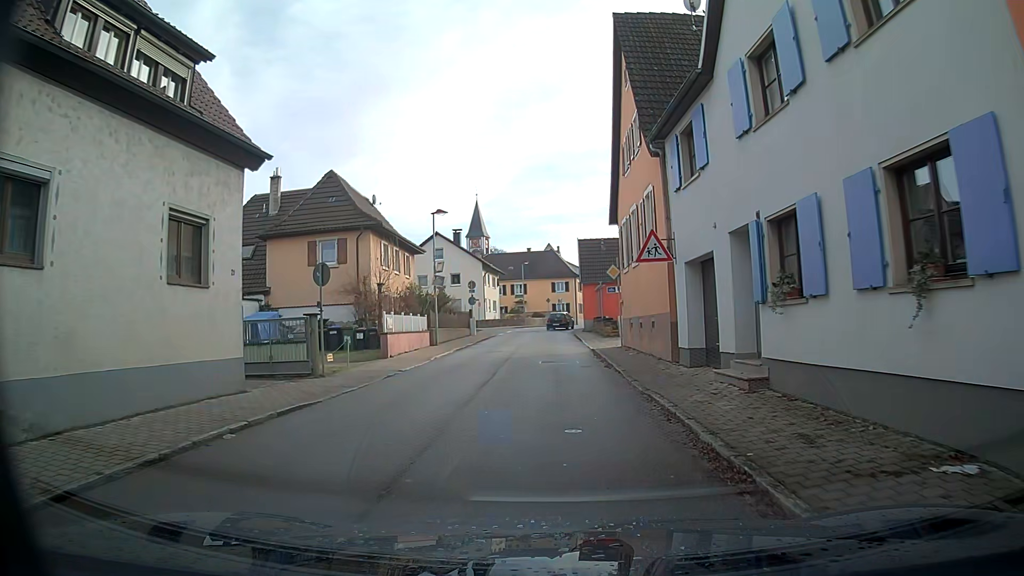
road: secondary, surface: asphalt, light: Day
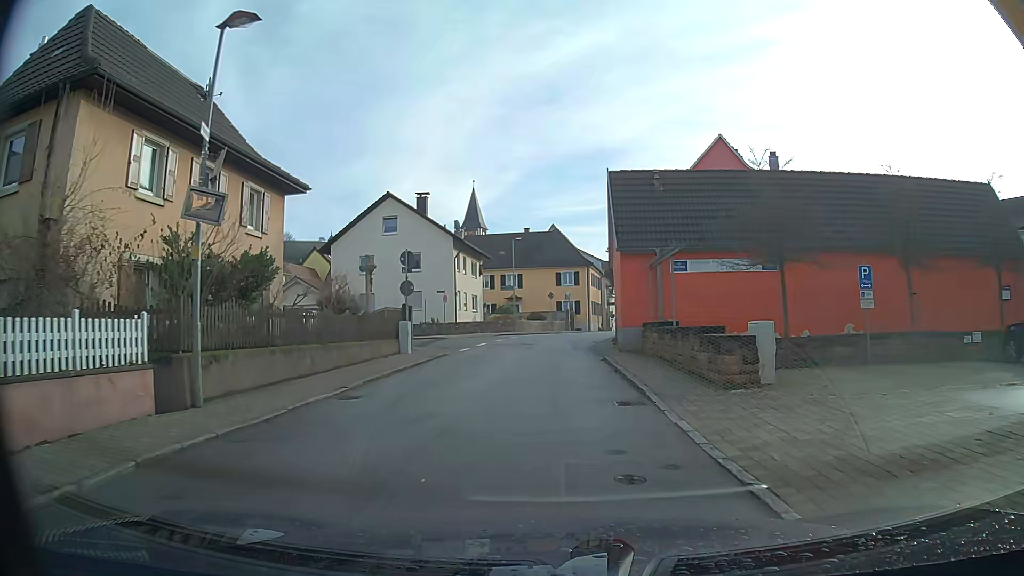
(+0.1, +22.4) m; 0°
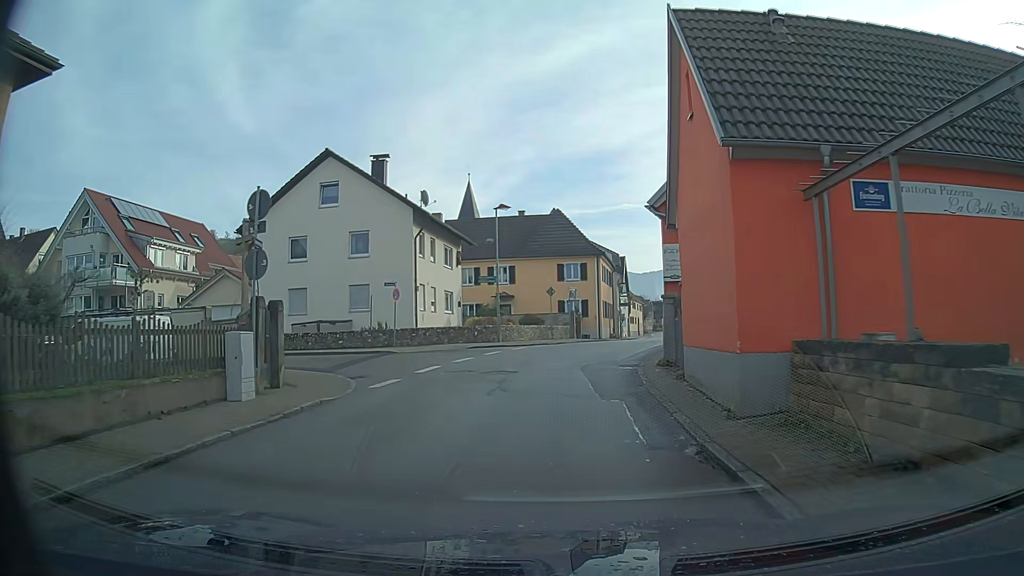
(0.0, +13.4) m; 0°
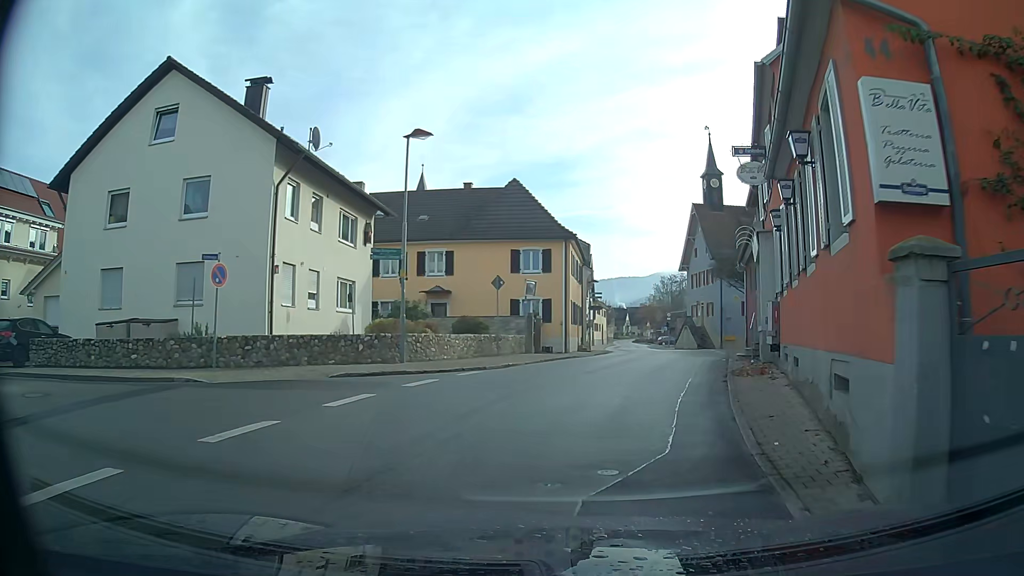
(+0.4, +13.3) m; +6°
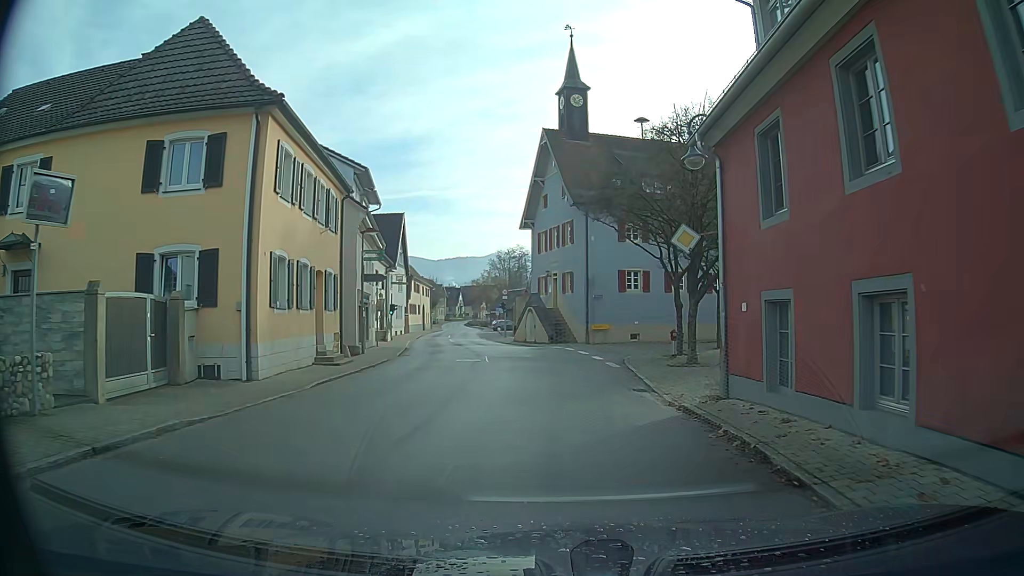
(+3.4, +21.8) m; +12°
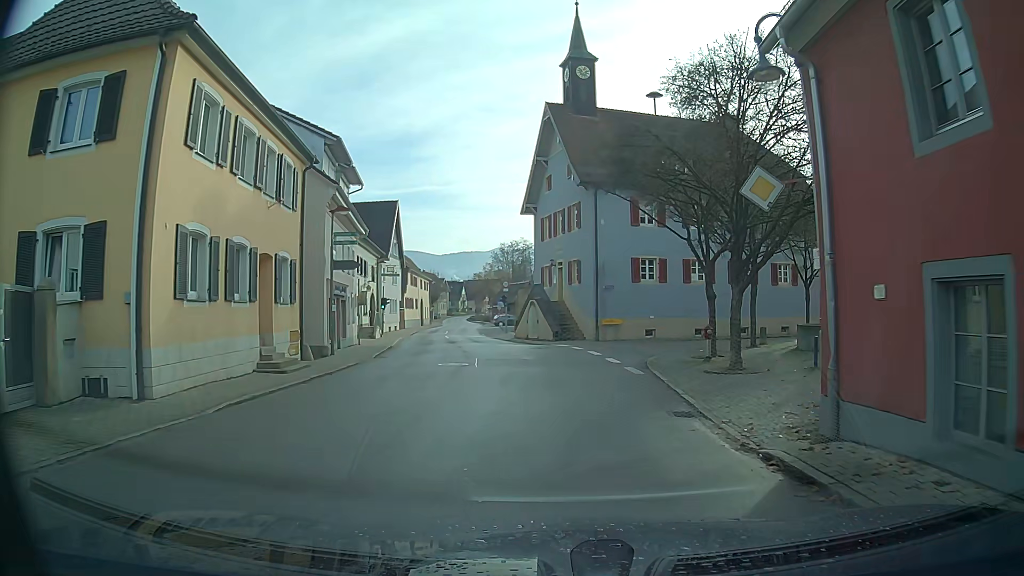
(-0.1, +4.6) m; -1°
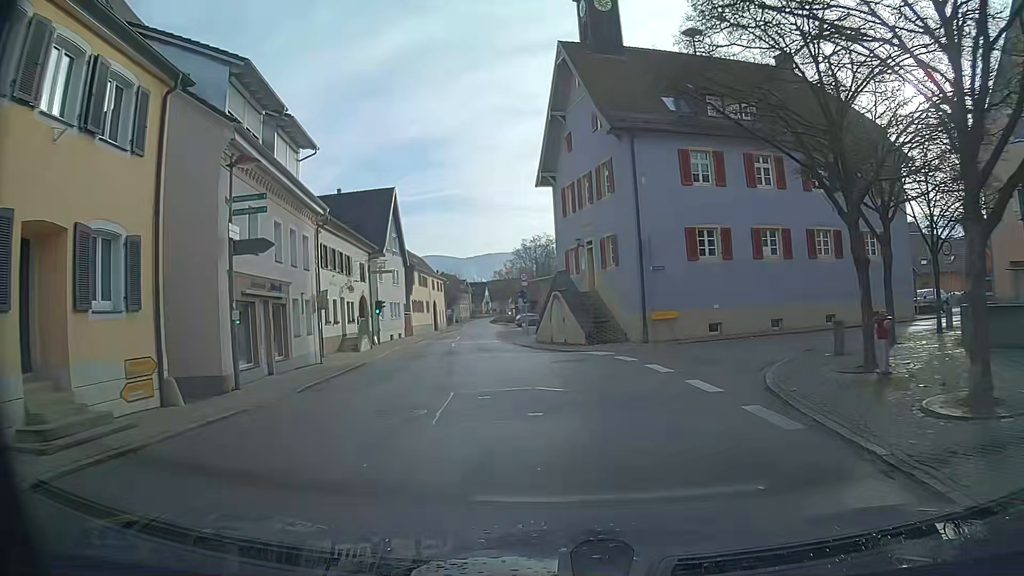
(-0.2, +9.4) m; -3°
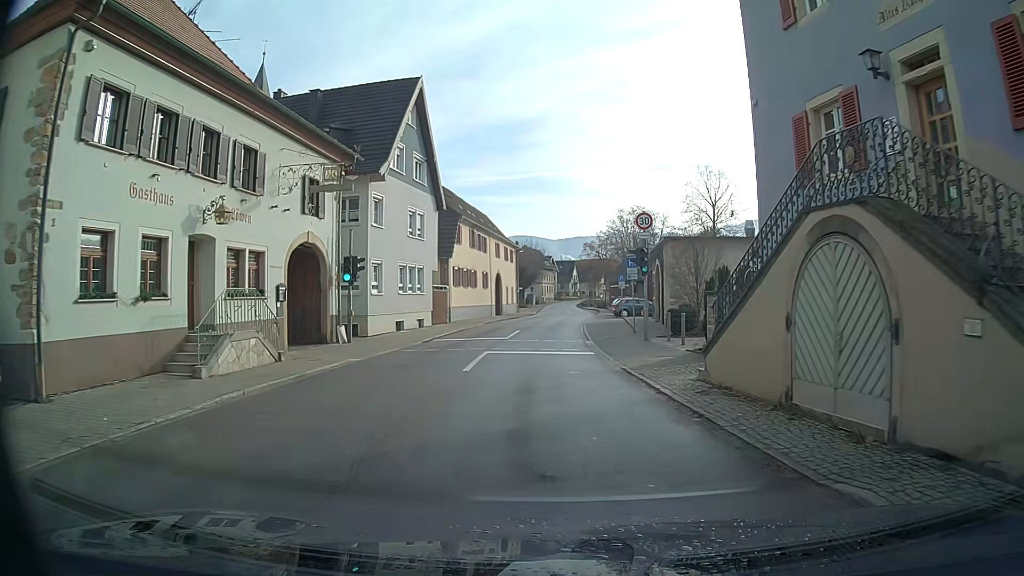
(-1.7, +23.1) m; -6°
(0, +10) (0, +20) (0, +30) (+1, +40) (+1, +50) (+2, +60) (+2, +70) (+2, +80) (+2, +90) (+2, +100) m
